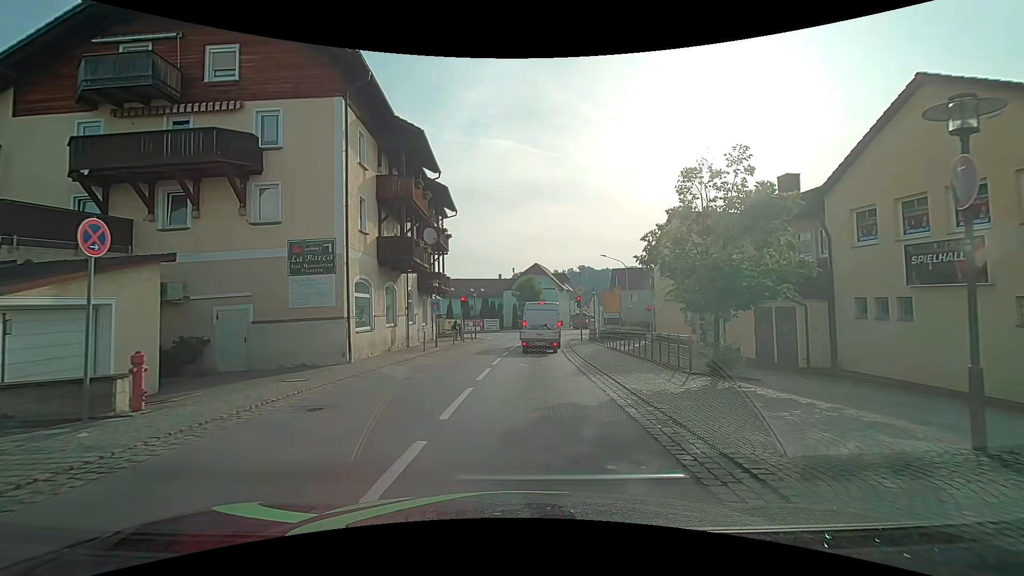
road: secondary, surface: asphalt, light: Day
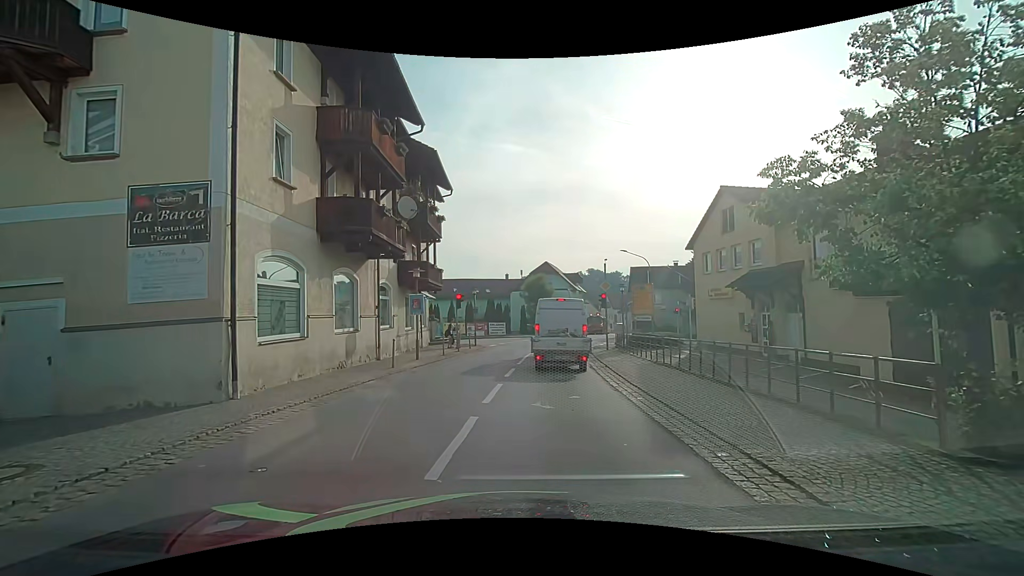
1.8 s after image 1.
(-0.1, +6.9) m; -1°
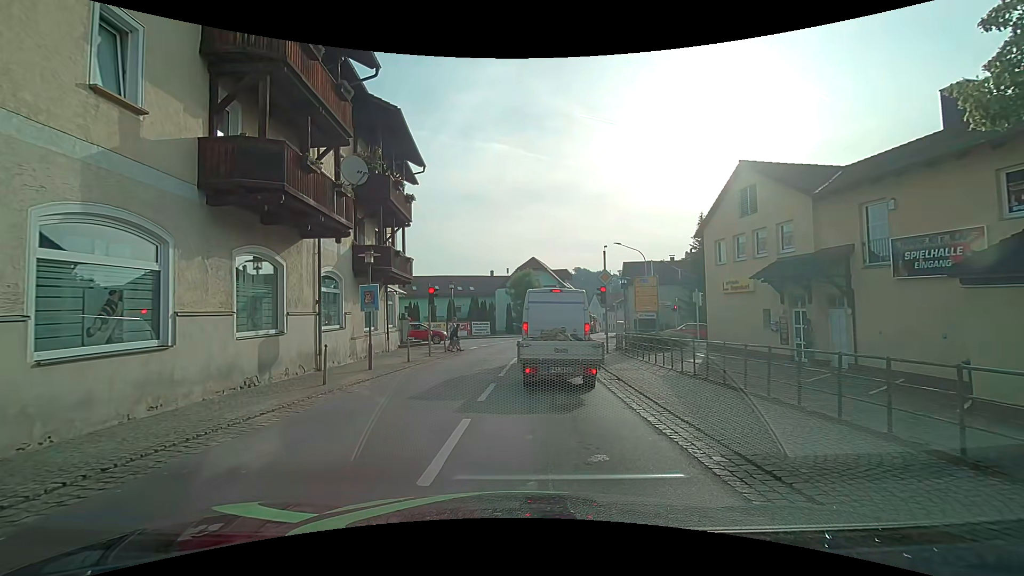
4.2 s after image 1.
(+0.1, +4.4) m; 0°
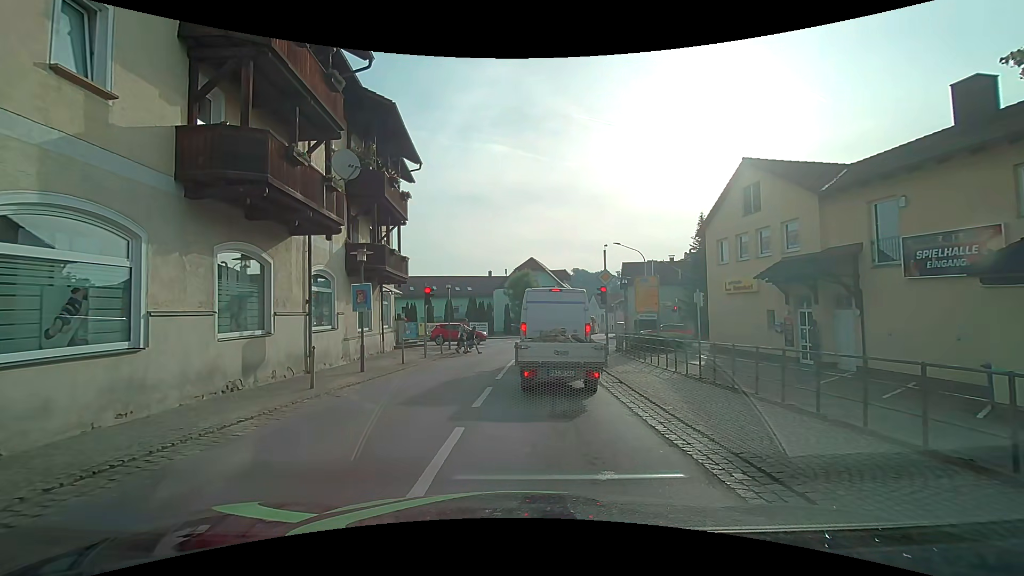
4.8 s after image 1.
(0.0, +0.6) m; 0°
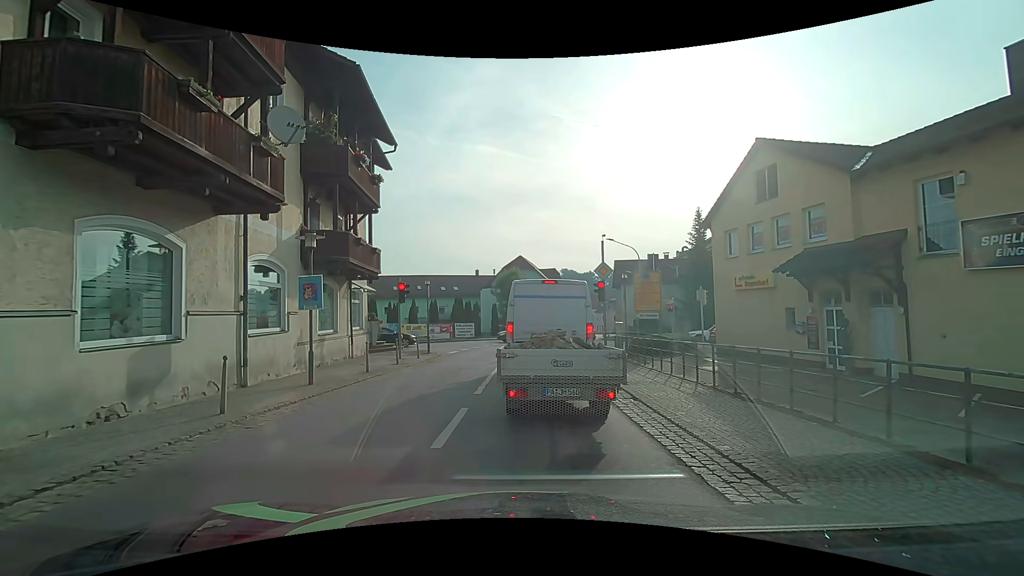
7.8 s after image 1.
(0.0, +2.8) m; 0°
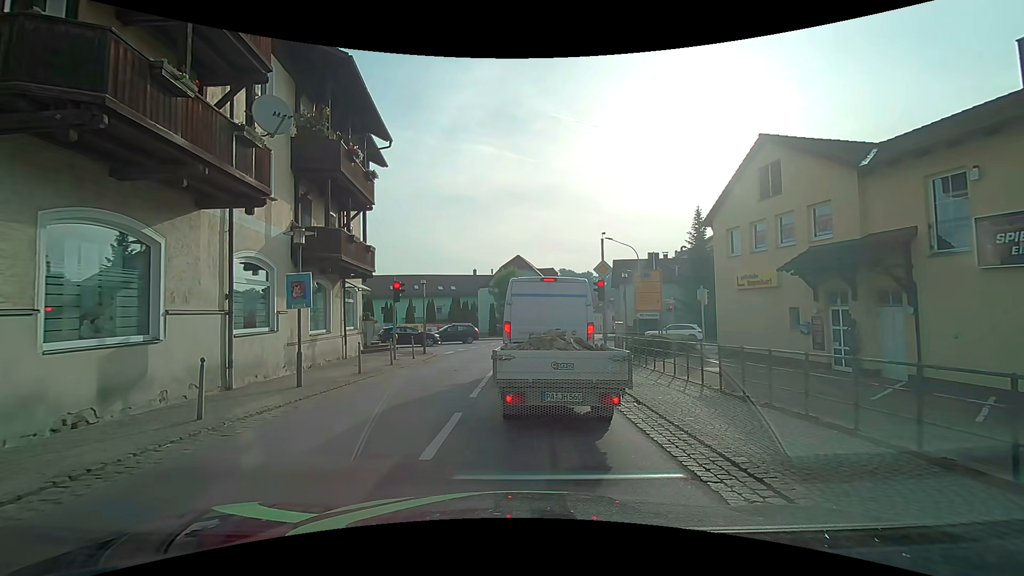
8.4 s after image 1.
(0.0, +0.5) m; 0°
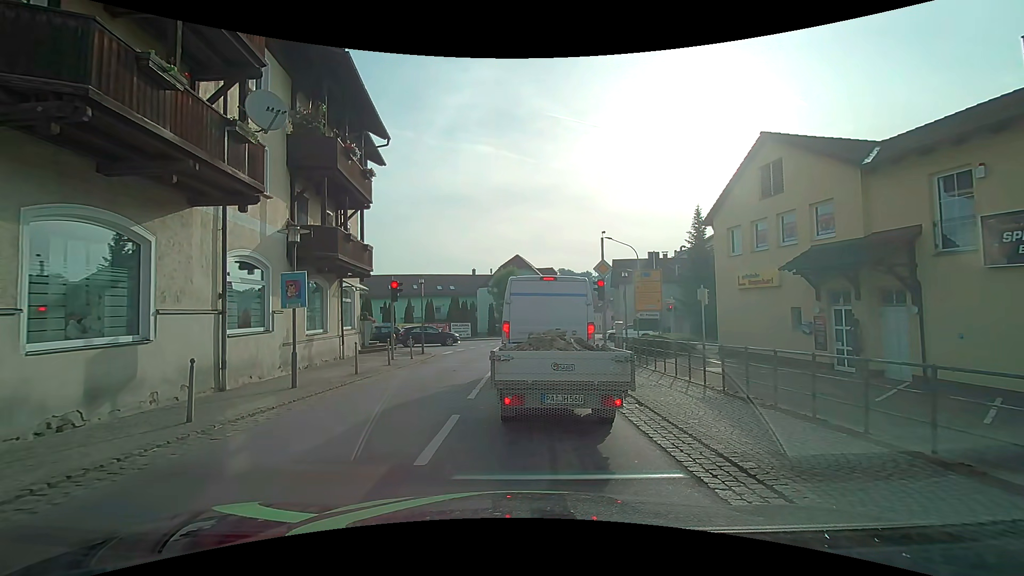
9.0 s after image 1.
(0.0, +0.2) m; 0°
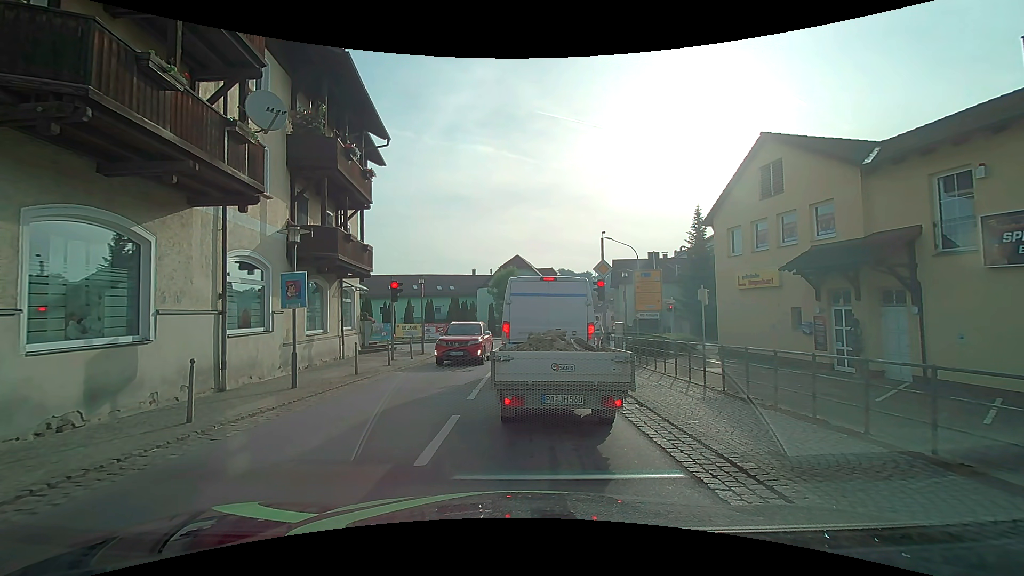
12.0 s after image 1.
(0.0, +0.1) m; 0°
